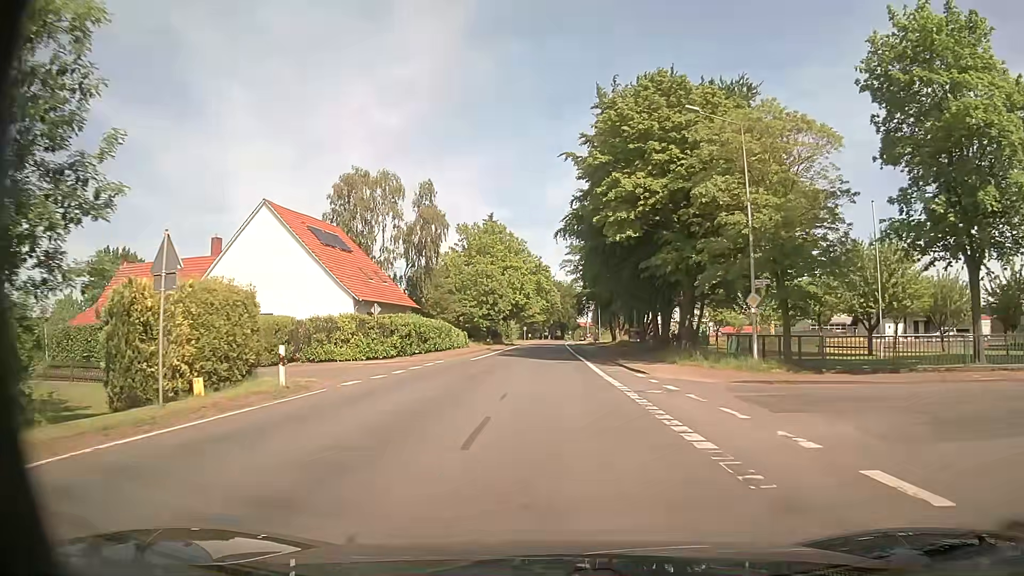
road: secondary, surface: asphalt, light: Day
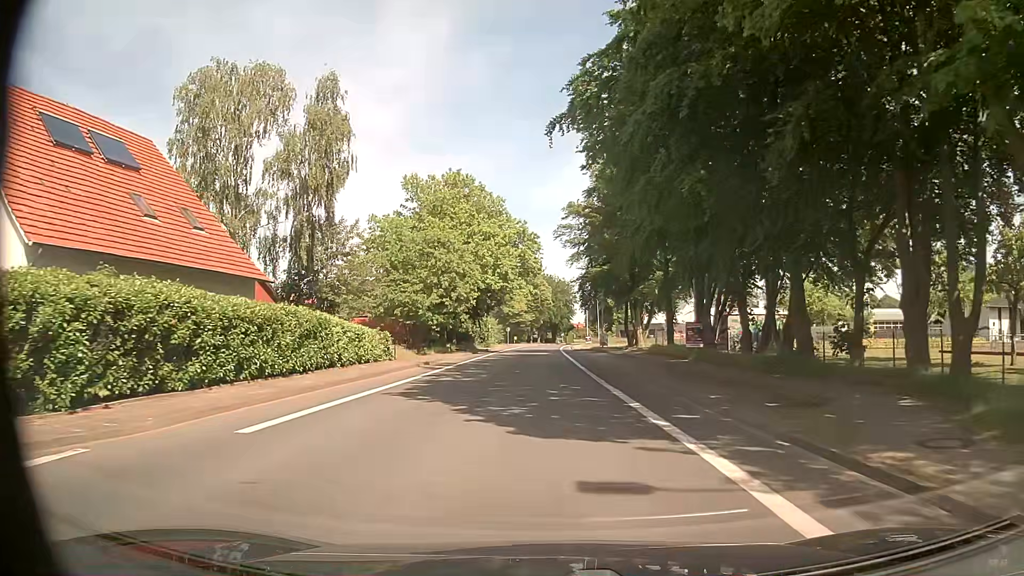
(+0.4, +27.1) m; +1°
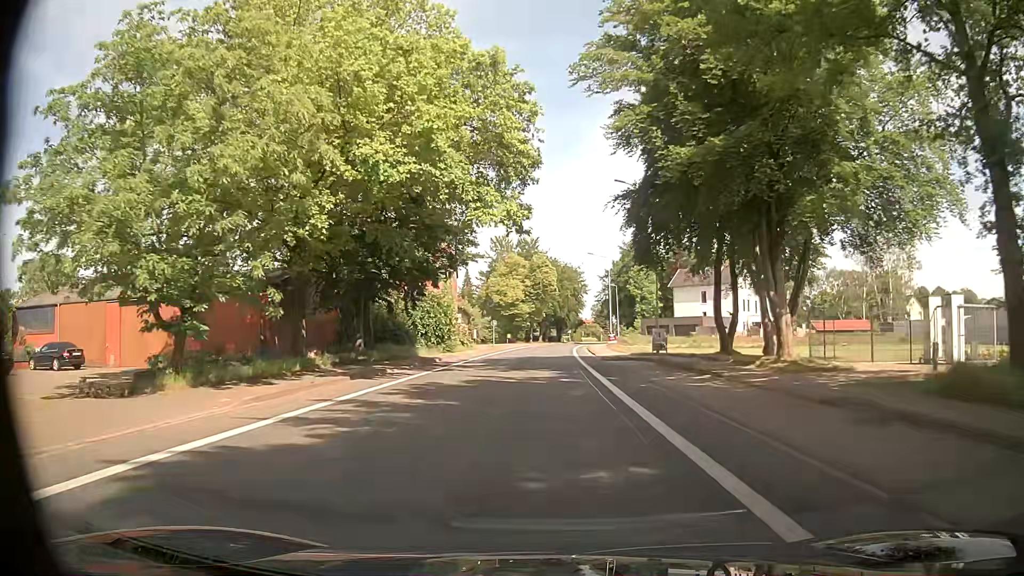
(+0.3, +33.9) m; 0°
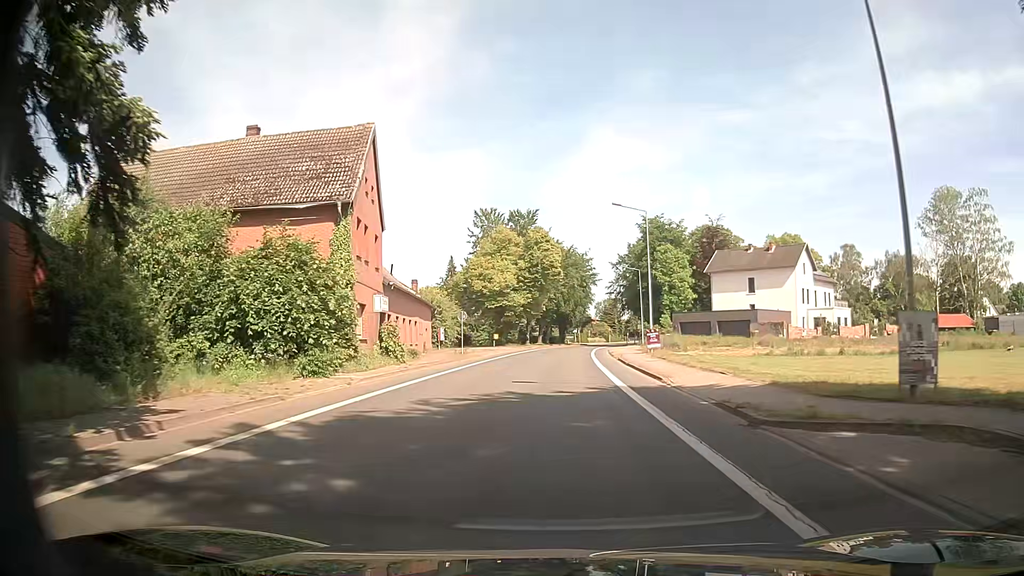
(0.0, +27.3) m; +1°
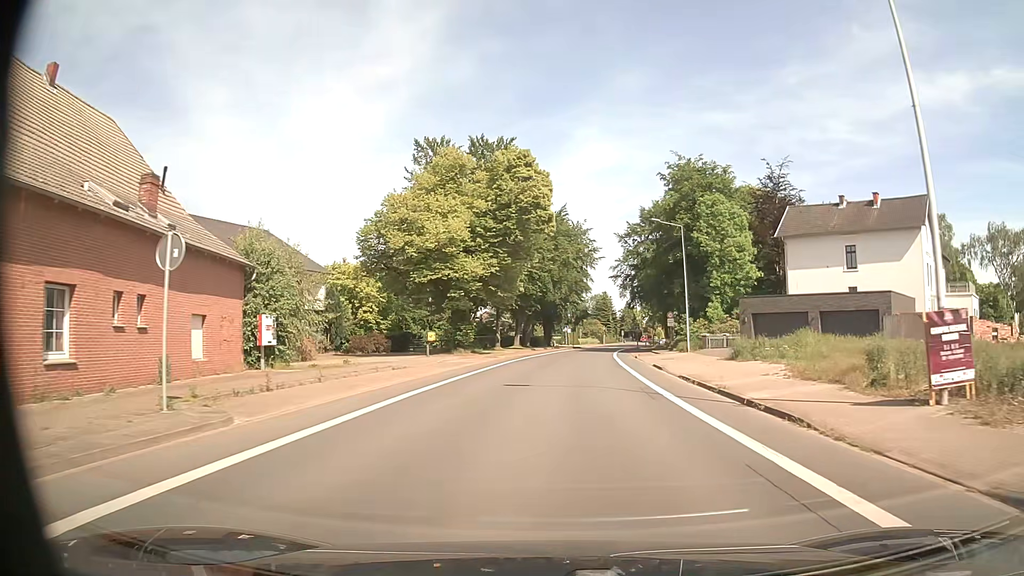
(-0.5, +34.7) m; 0°
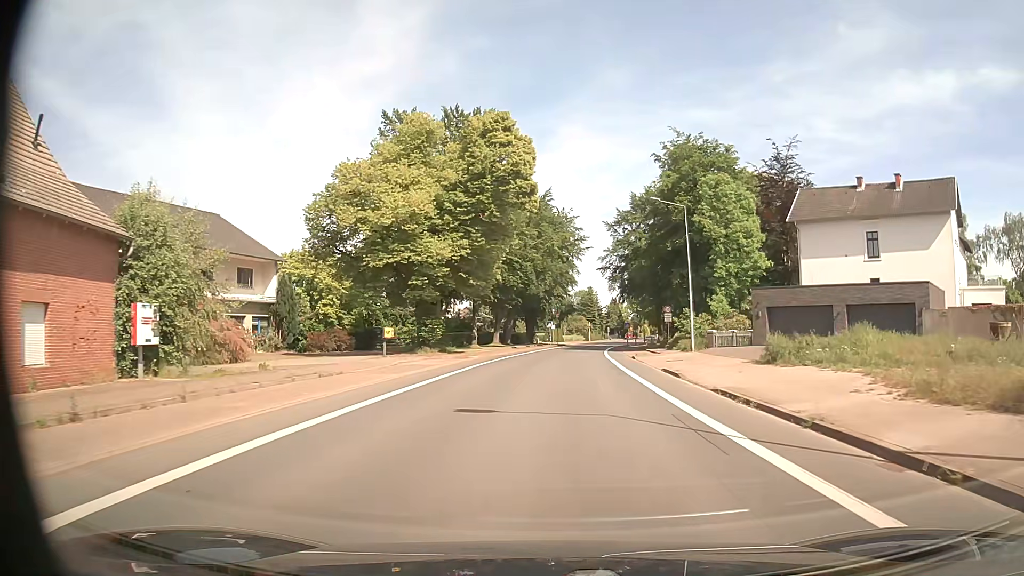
(+0.1, +6.9) m; +2°
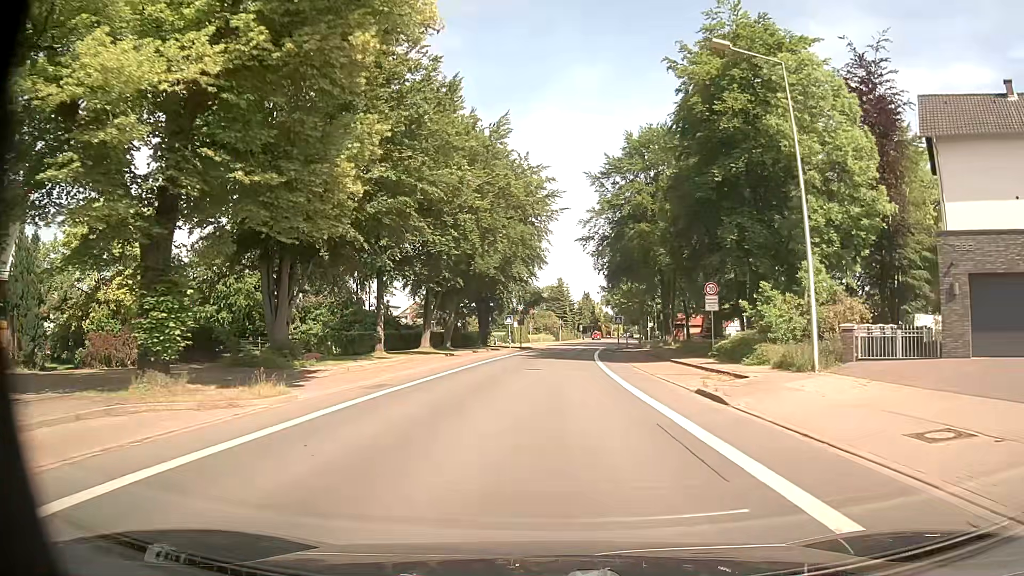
(+0.8, +24.4) m; +3°
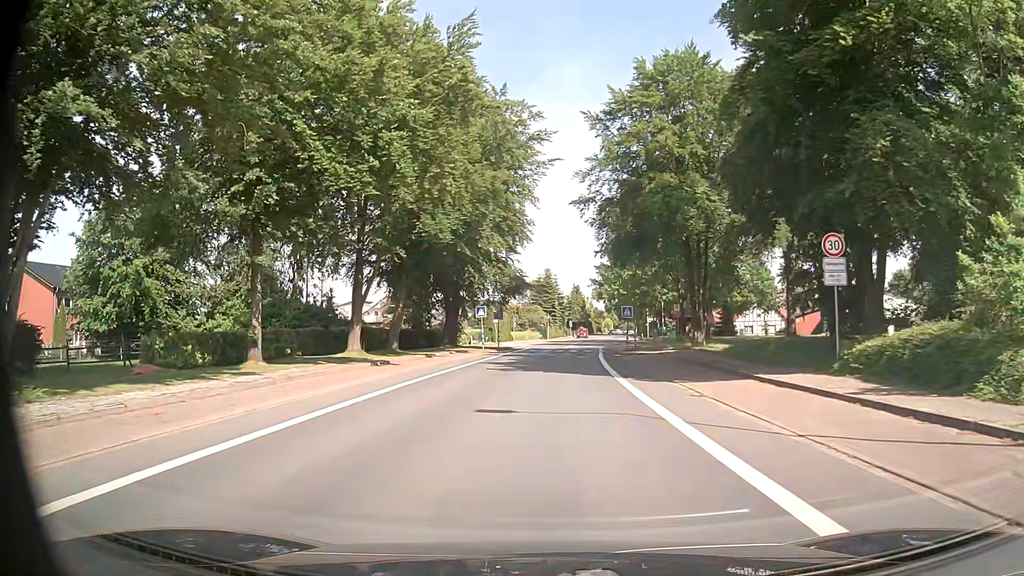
(0.0, +15.1) m; +1°
(0, +10) (0, +20) (0, +30) (+1, +40) (+2, +50) (+2, +60) (+3, +70) (+4, +80) (+6, +90) (+7, +100) m
